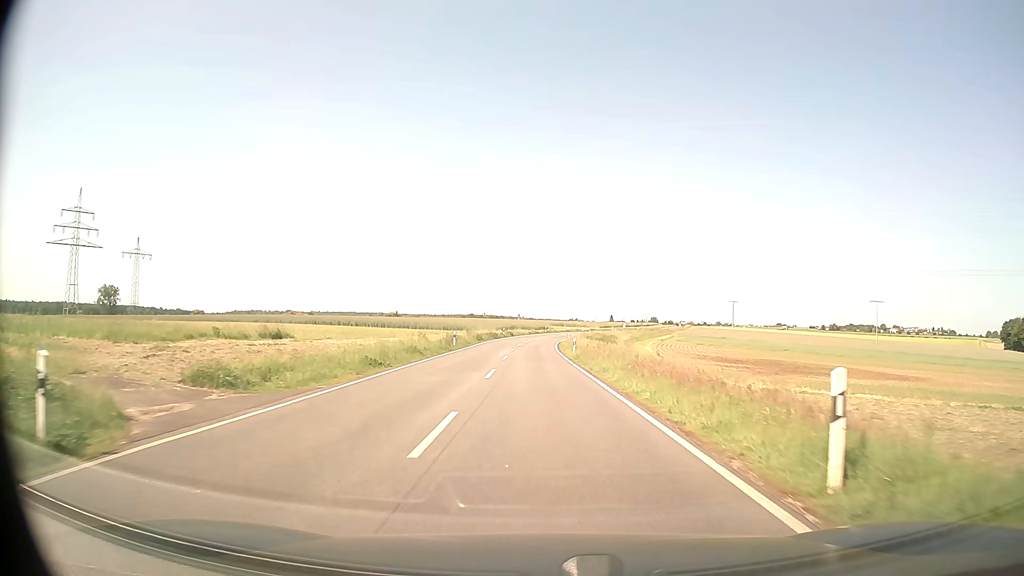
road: secondary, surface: asphalt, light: Day
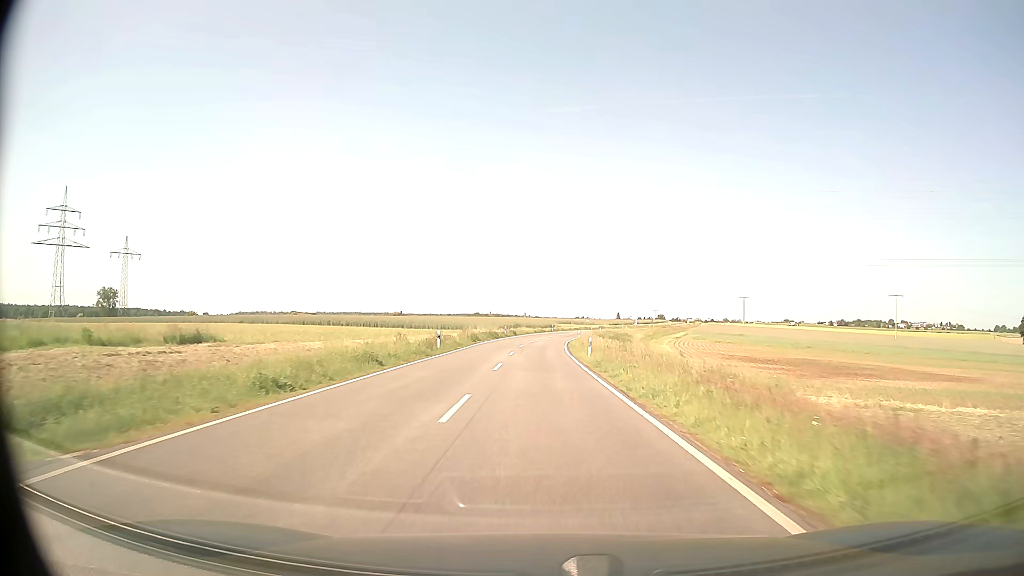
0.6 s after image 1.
(0.0, +9.5) m; 0°
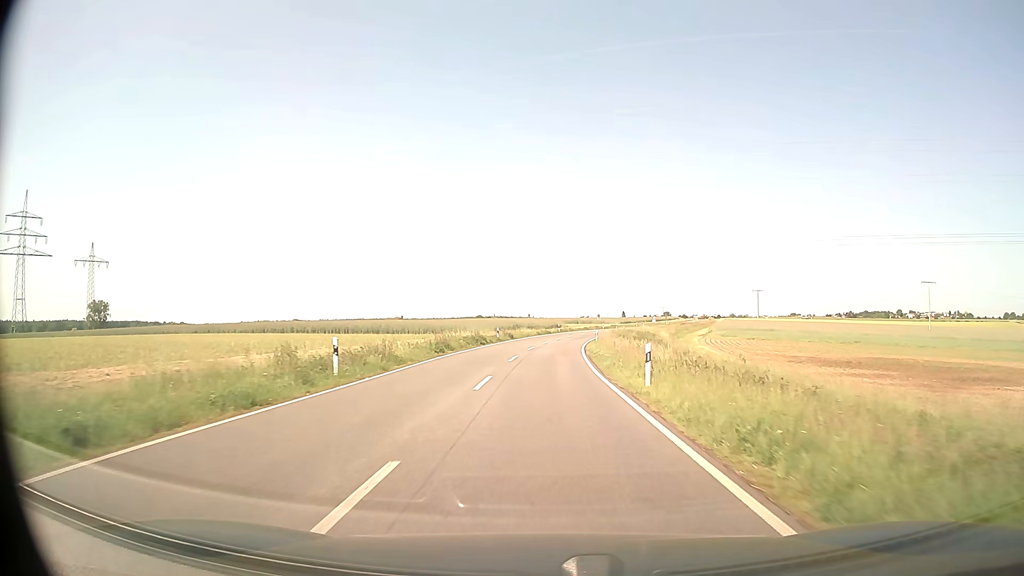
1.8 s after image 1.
(-0.1, +19.0) m; 0°
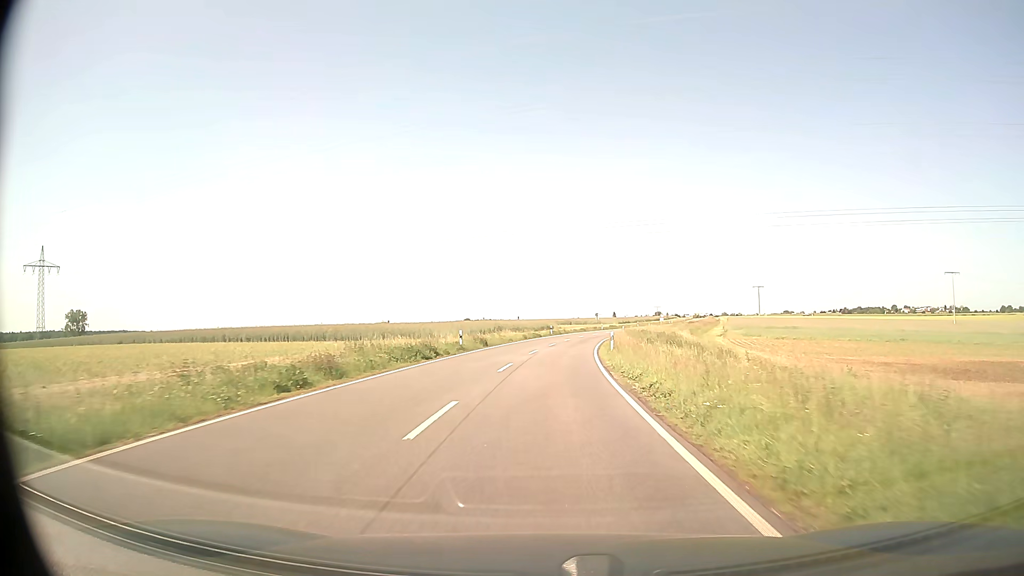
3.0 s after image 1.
(+0.1, +18.9) m; +1°
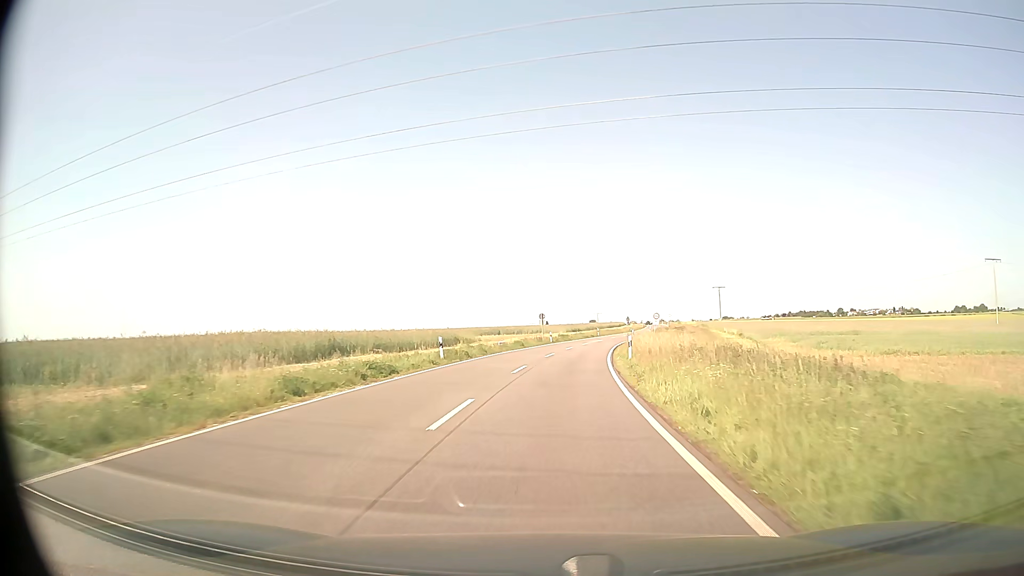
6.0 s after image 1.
(+2.0, +47.0) m; +6°
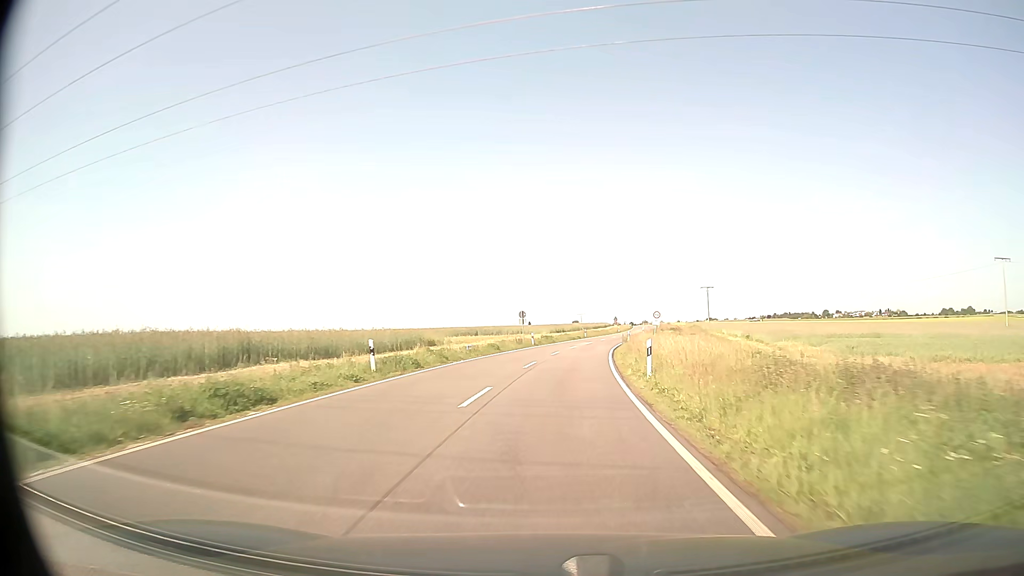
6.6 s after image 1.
(+0.1, +9.4) m; +1°
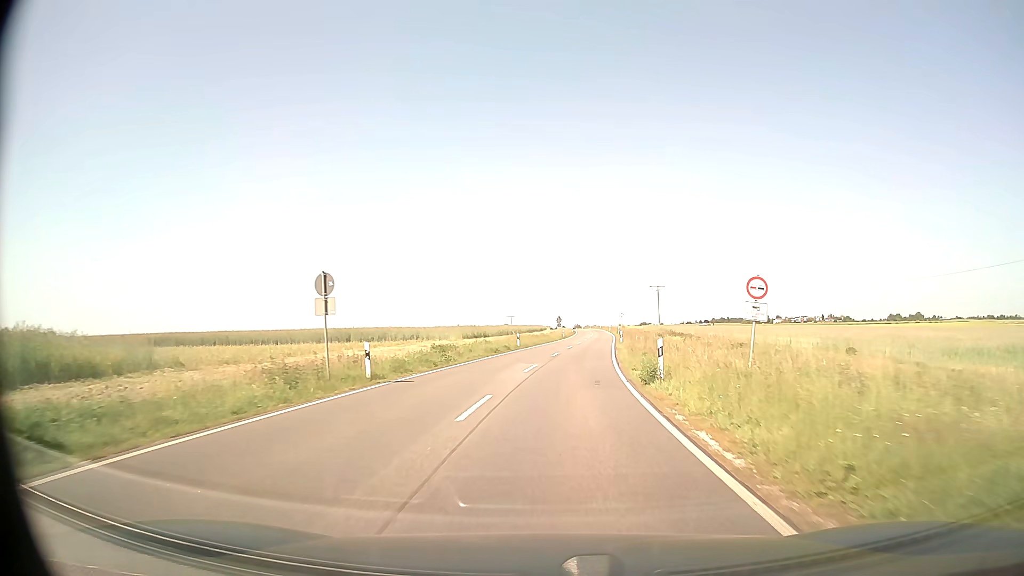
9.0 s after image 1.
(+1.9, +37.6) m; +6°
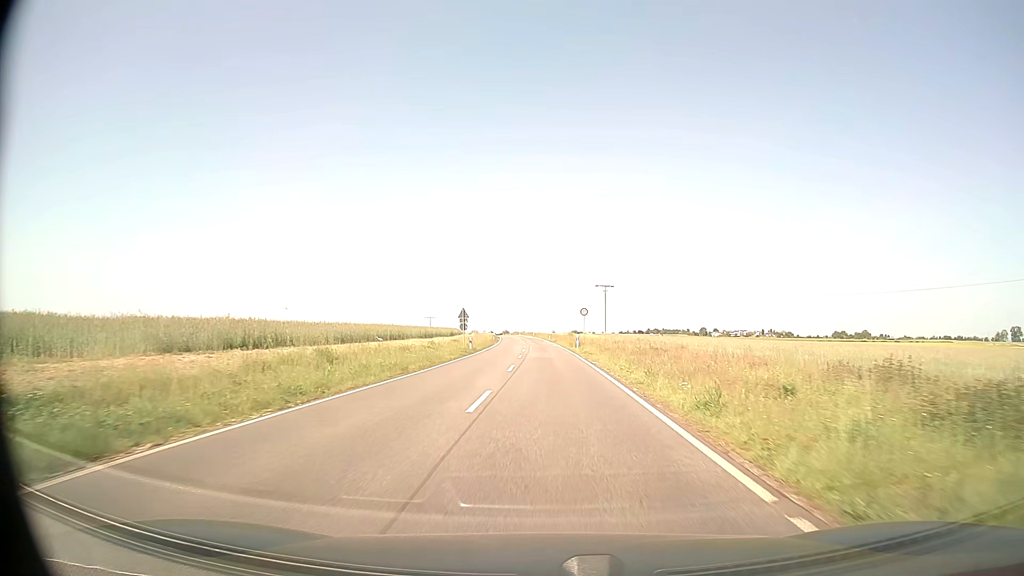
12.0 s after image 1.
(+2.9, +46.9) m; +6°
(0, +10) (0, +20) (0, +30) (0, +40) (0, +50) (0, +60) (0, +70) (-1, +80) (-1, +90) (-2, +100) m
